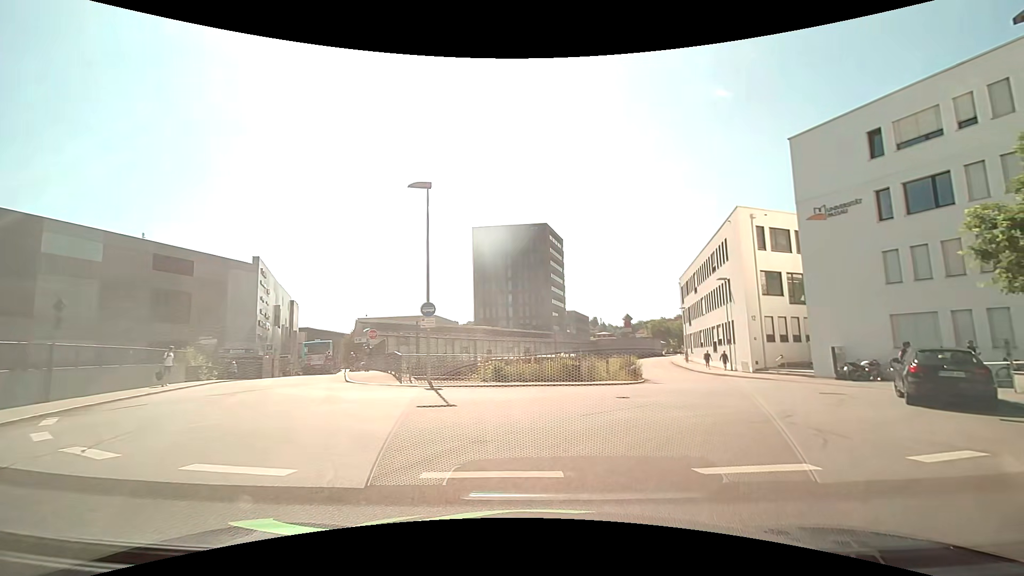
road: residential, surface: asphalt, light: Day
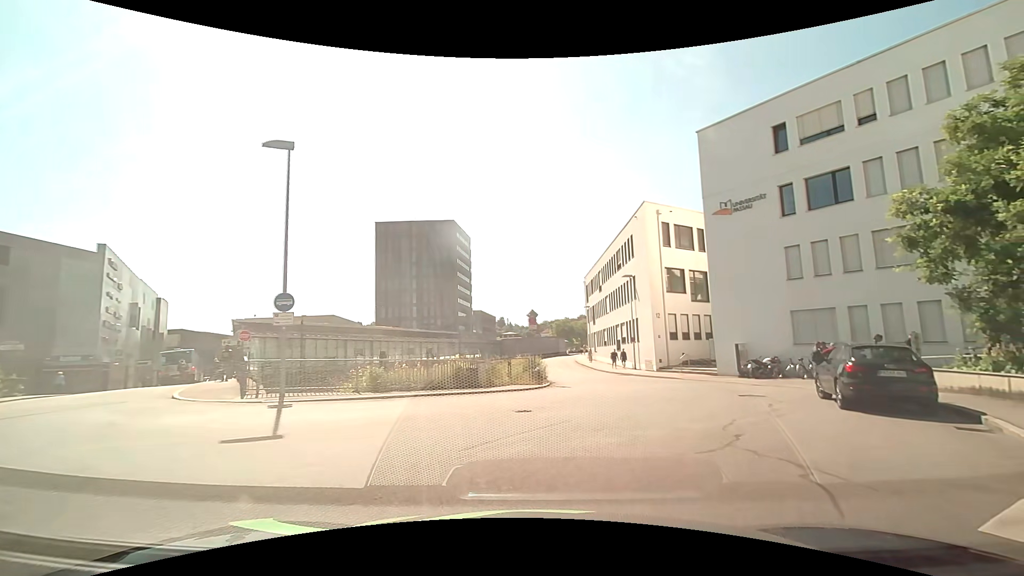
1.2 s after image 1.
(+0.4, +3.4) m; +13°
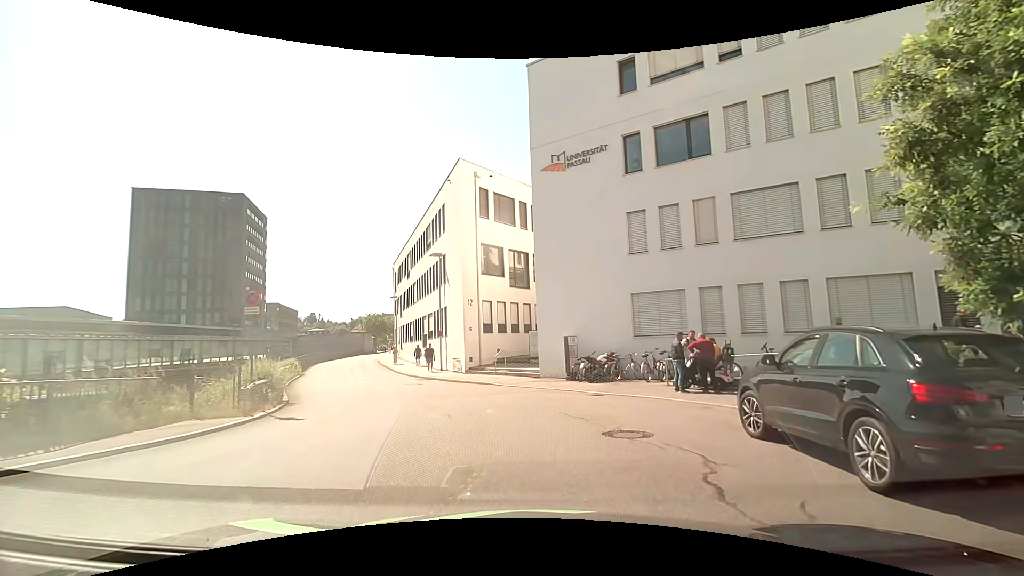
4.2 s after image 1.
(+1.9, +8.9) m; +21°
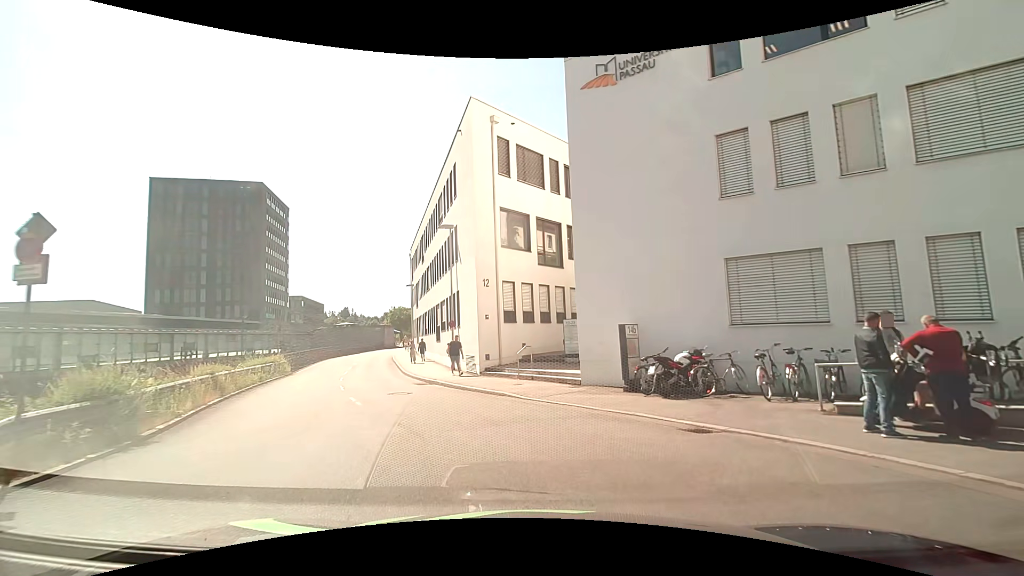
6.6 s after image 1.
(0.0, +7.1) m; -4°
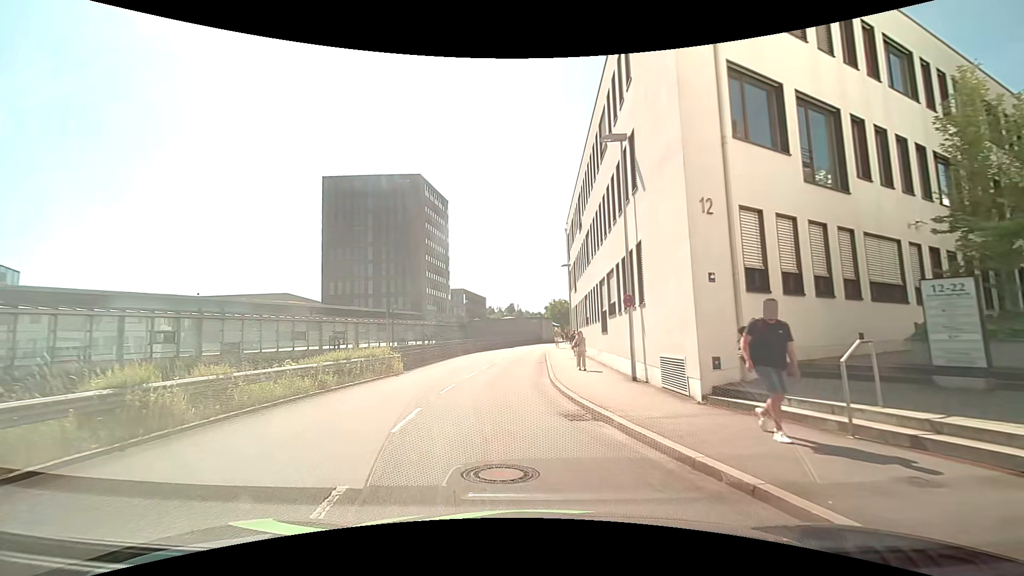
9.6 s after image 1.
(-1.6, +11.4) m; -18°
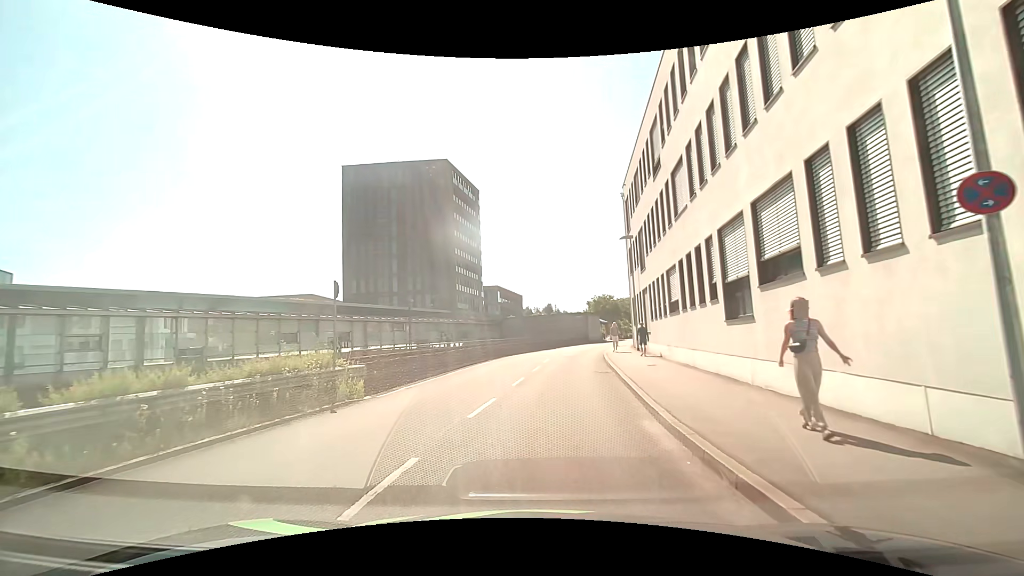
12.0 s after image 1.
(-0.5, +11.1) m; -3°
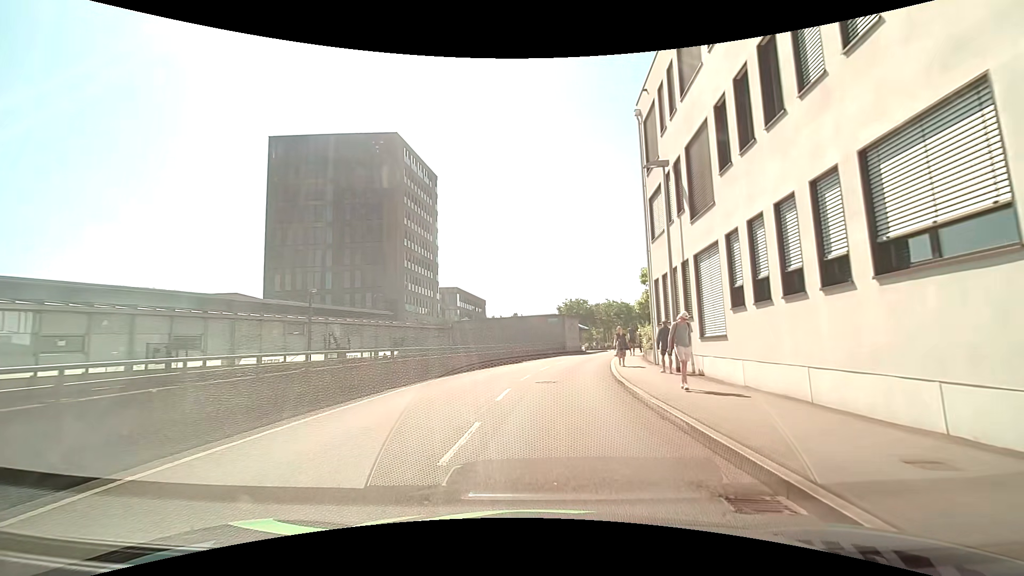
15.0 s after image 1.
(+0.5, +15.4) m; +5°
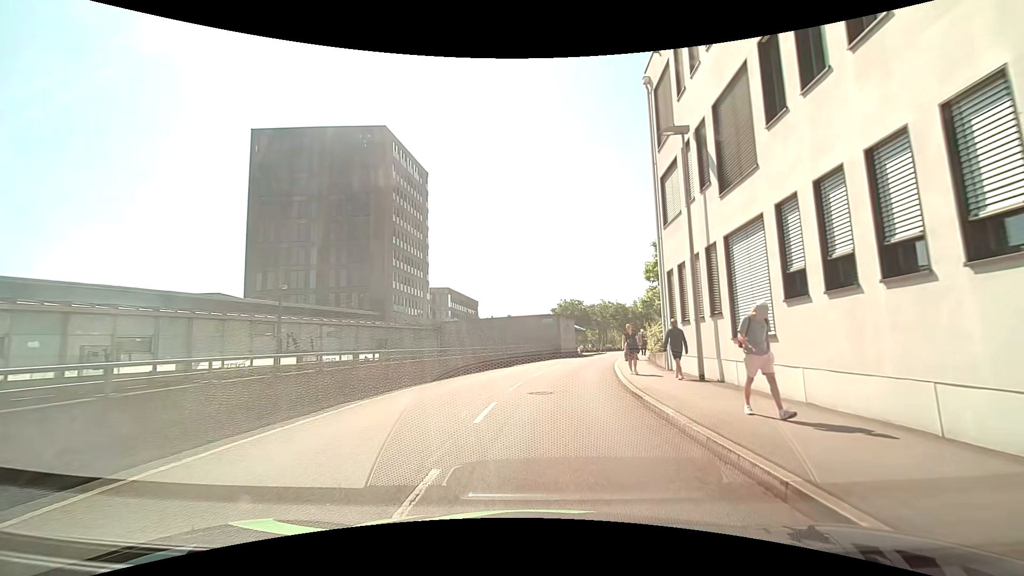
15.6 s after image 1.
(-0.1, +3.1) m; -1°
(0, +10) (+1, +20) (+2, +30) (+5, +39) (+8, +49) (+12, +58) (+16, +67) (+24, +72) (+34, +74) (+44, +74) m
